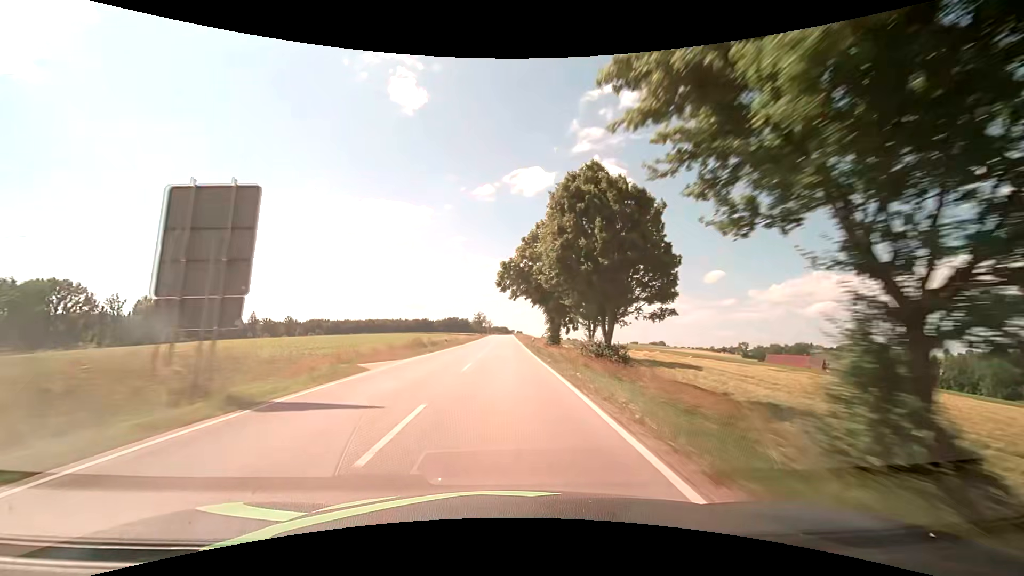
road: secondary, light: Day
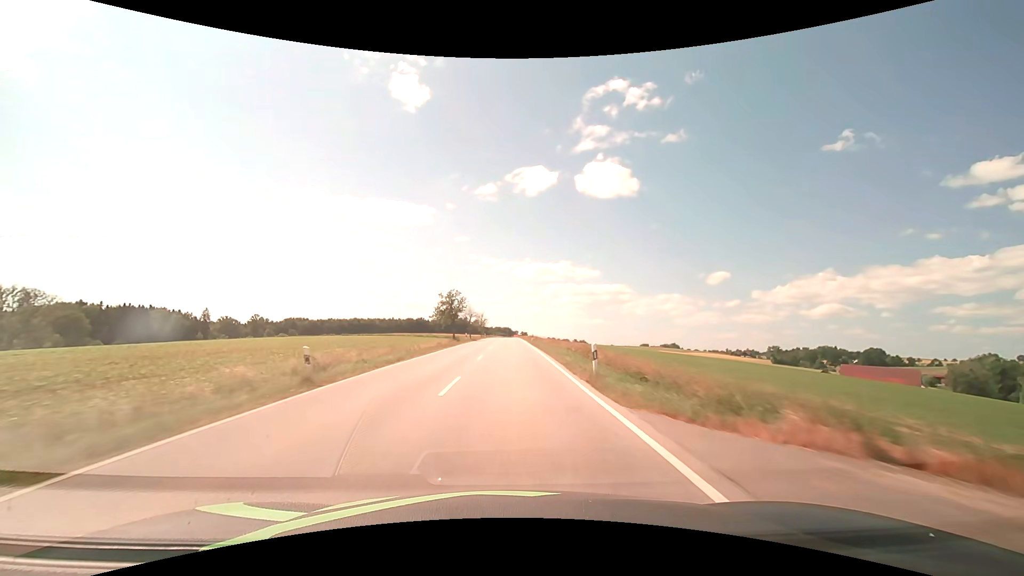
(-0.2, +79.0) m; 0°
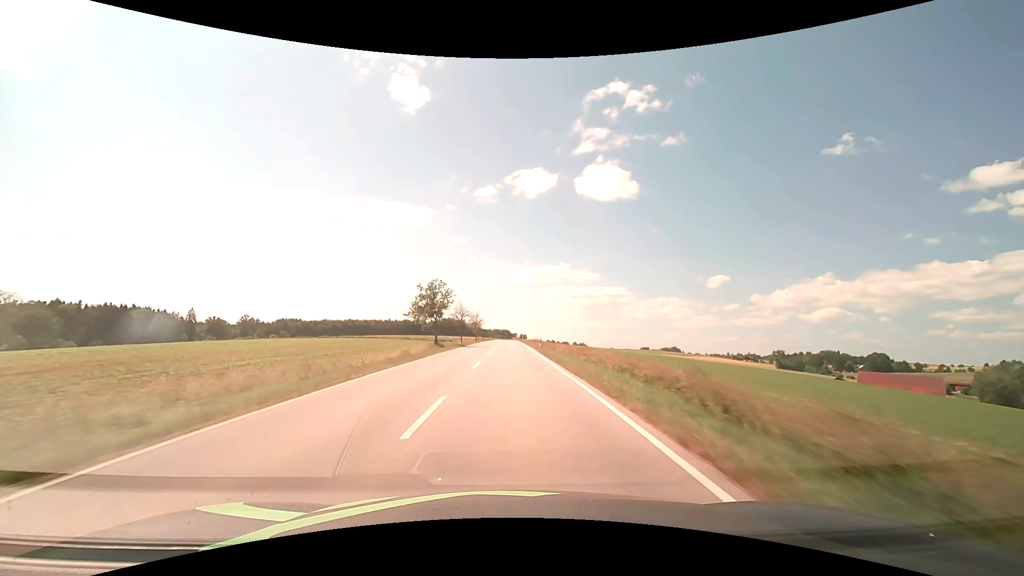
(0.0, +15.8) m; 0°
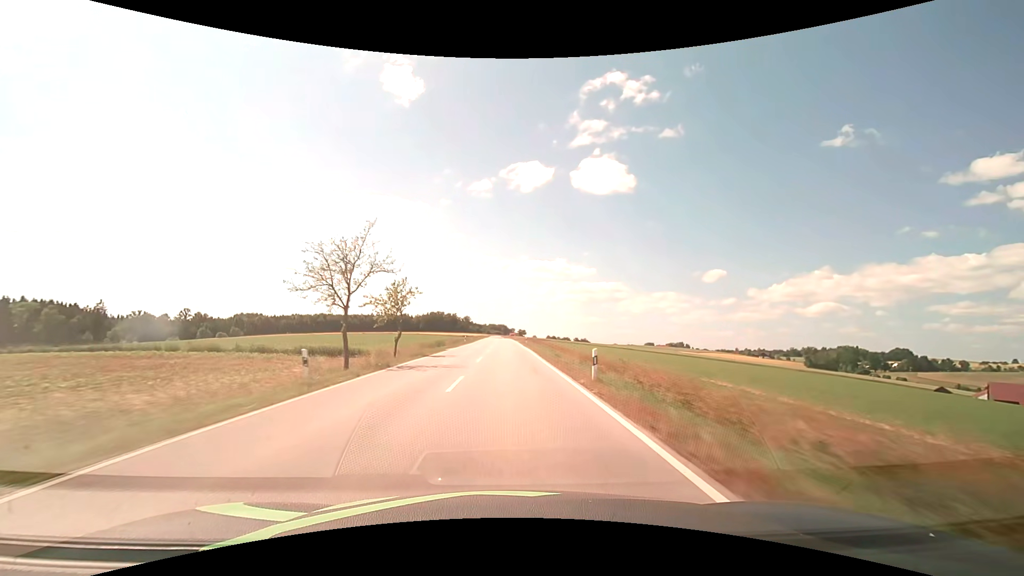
(+0.7, +79.0) m; 0°
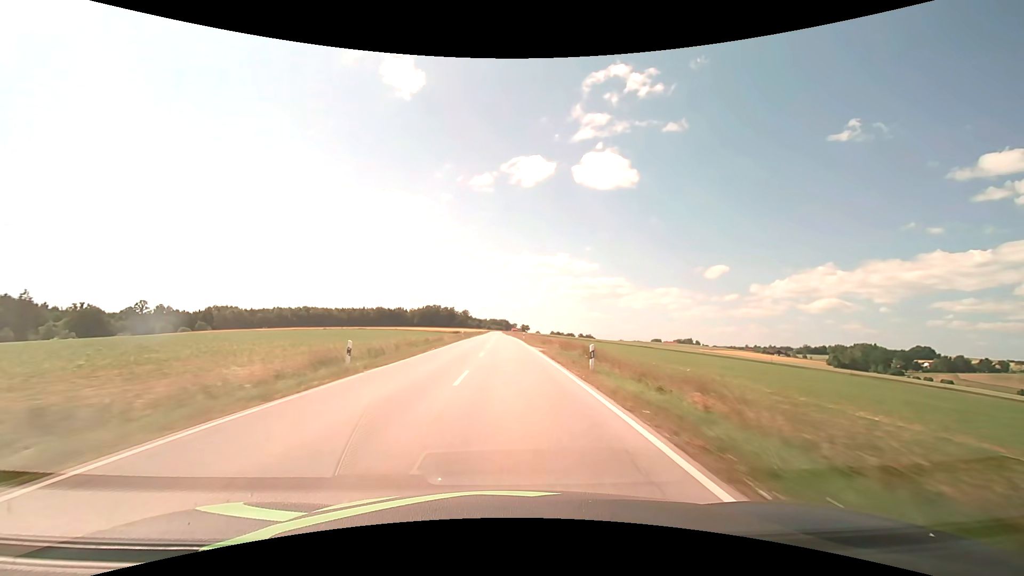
(-0.1, +47.5) m; 0°
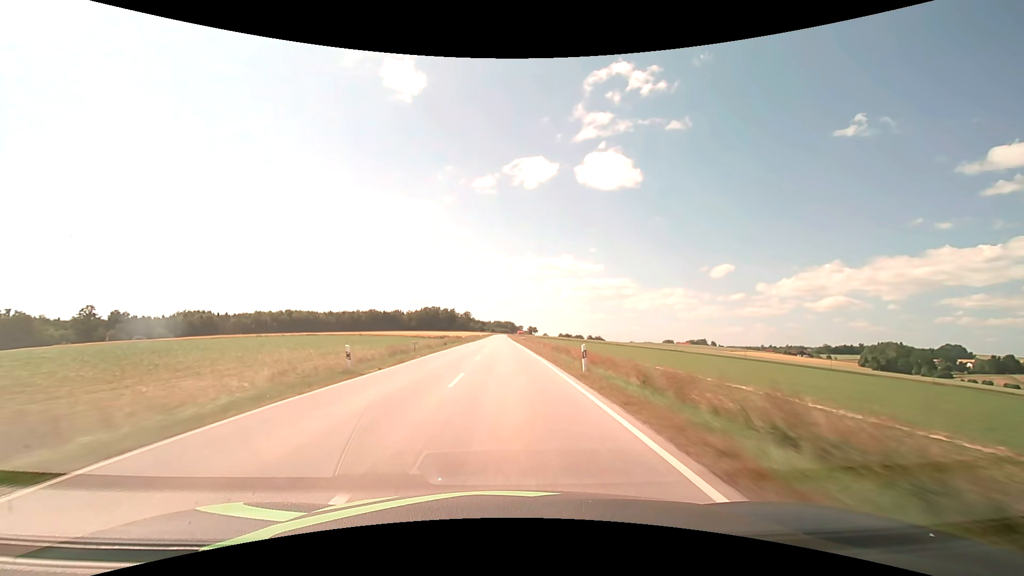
(-0.2, +47.6) m; -1°
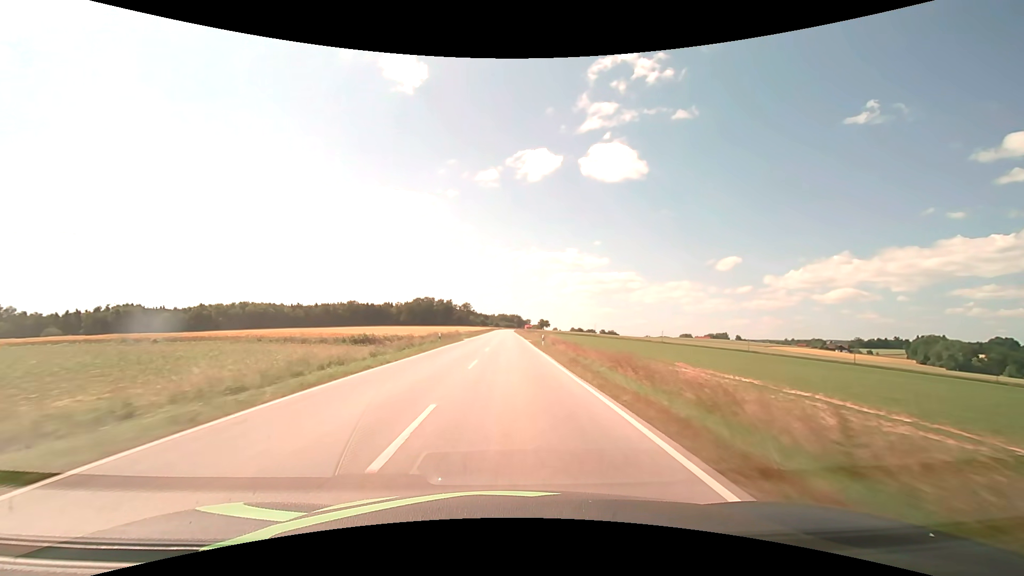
(-0.6, +79.3) m; -1°
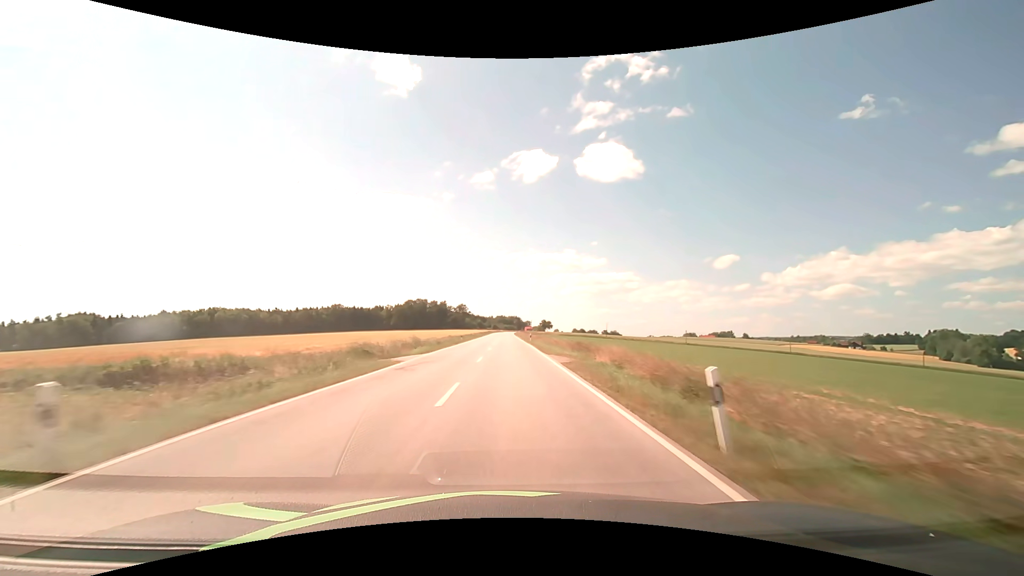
(0.0, +31.7) m; 0°
